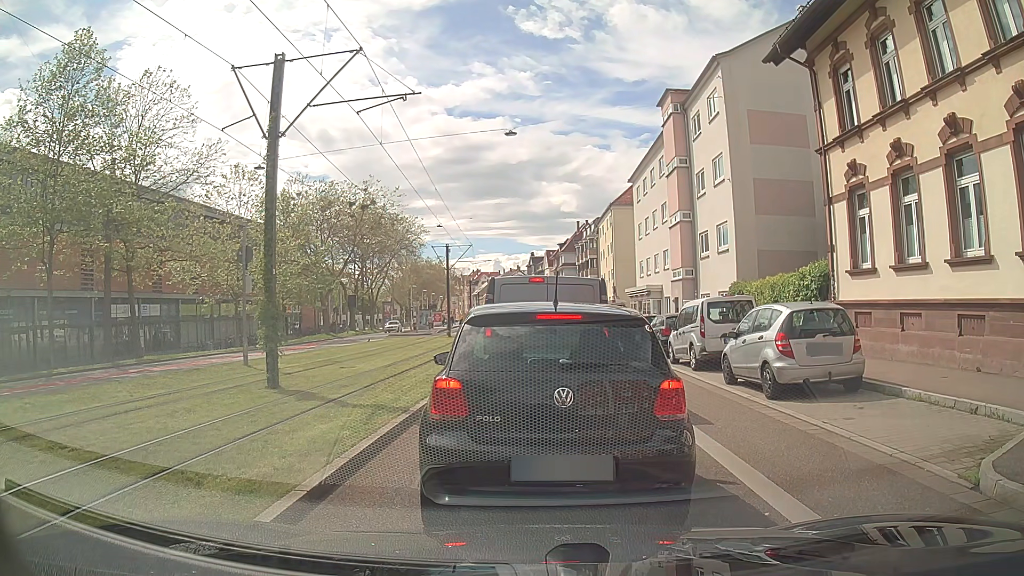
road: secondary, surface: asphalt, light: Day
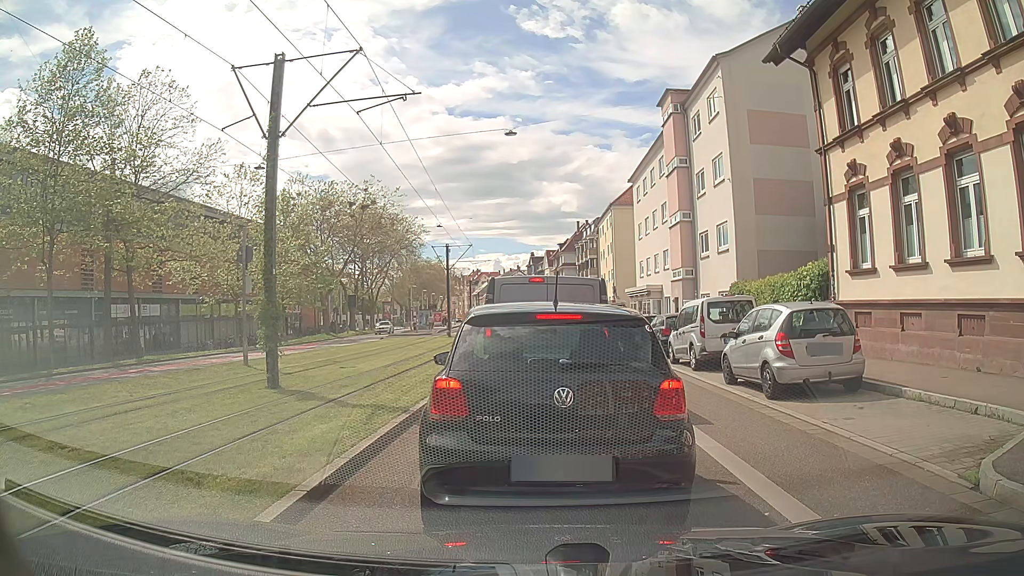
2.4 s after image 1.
(0.0, 0.0) m; 0°
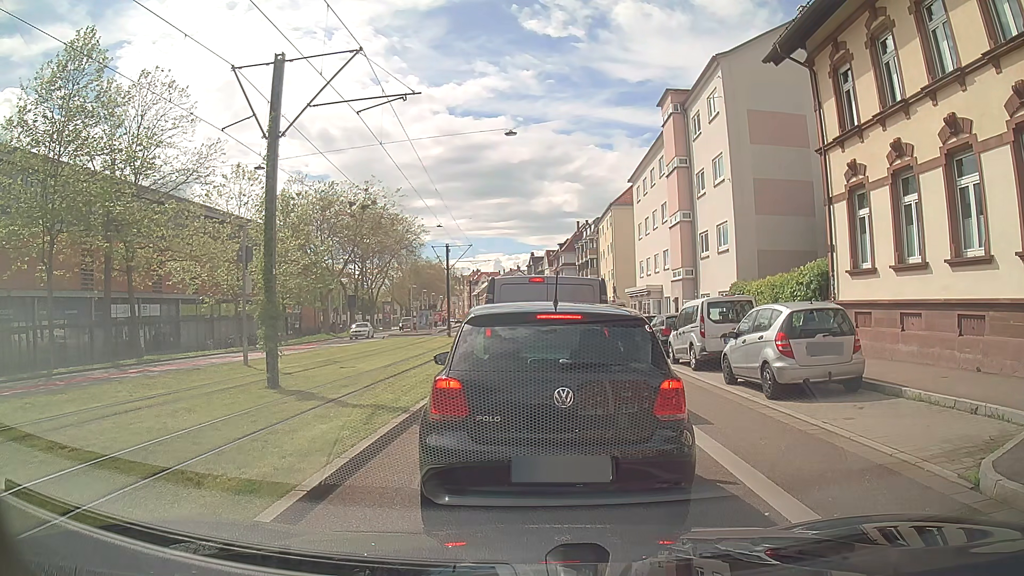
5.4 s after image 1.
(0.0, 0.0) m; 0°
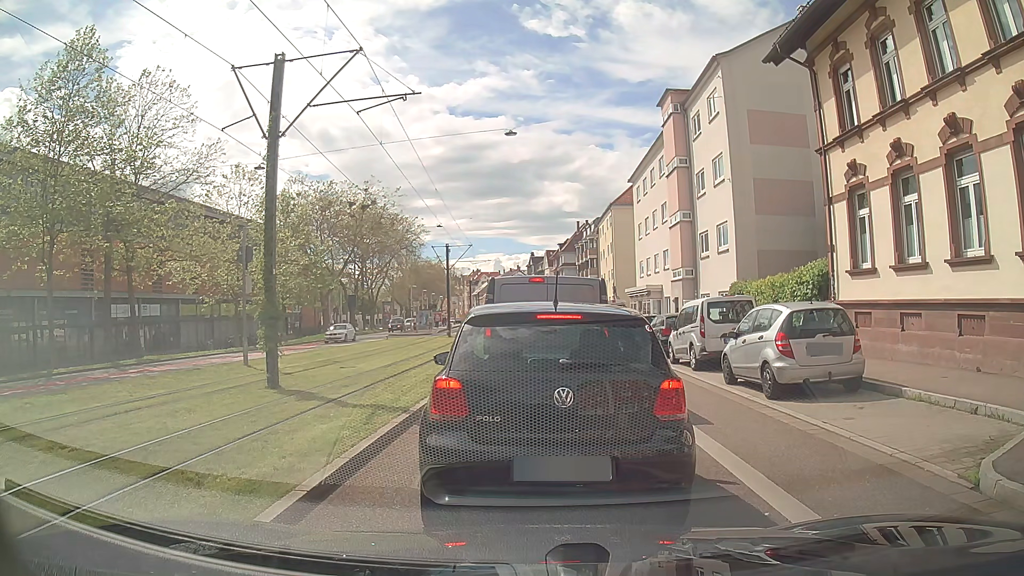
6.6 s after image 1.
(0.0, 0.0) m; 0°
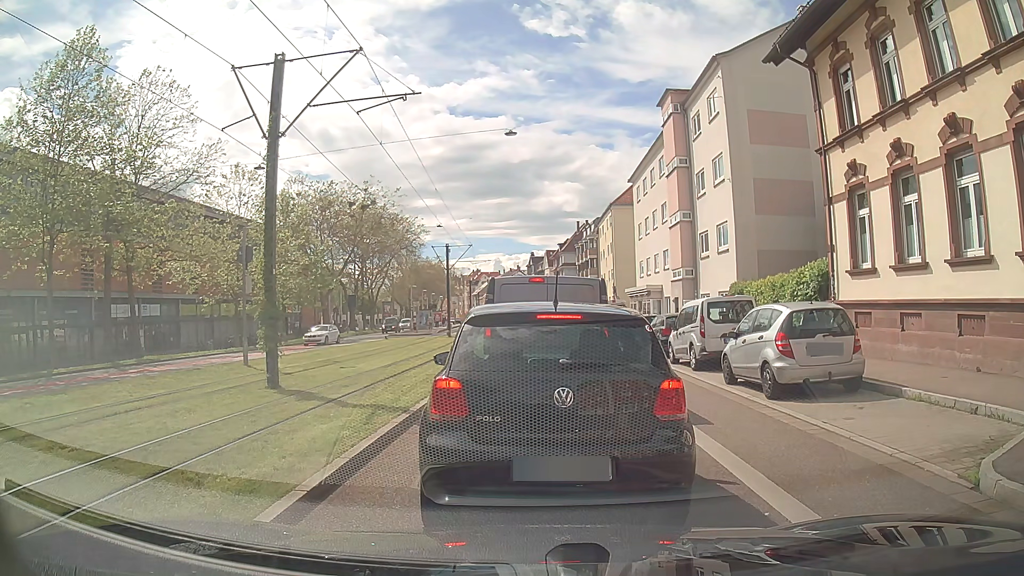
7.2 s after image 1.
(0.0, 0.0) m; 0°
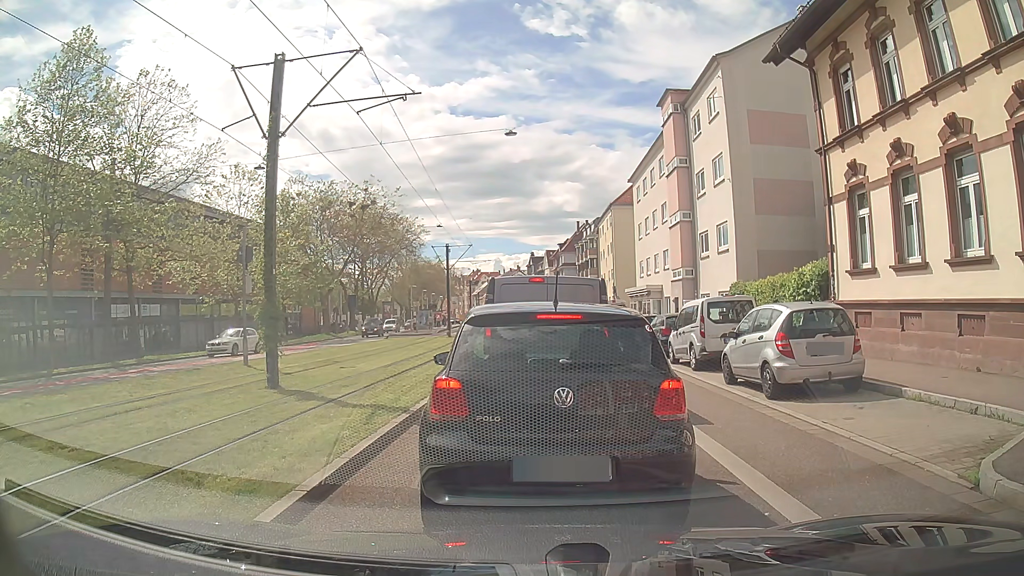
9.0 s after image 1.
(0.0, 0.0) m; 0°
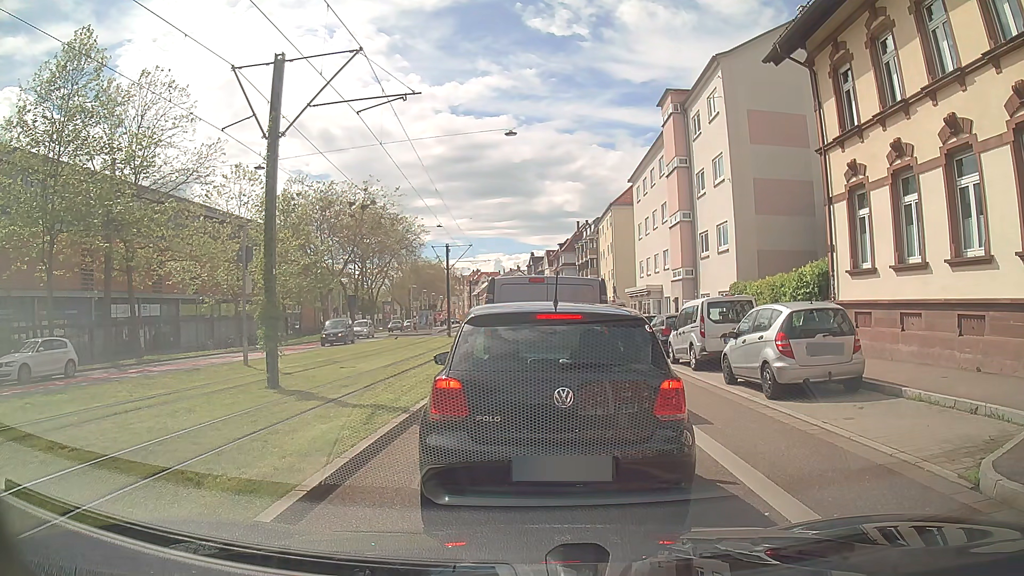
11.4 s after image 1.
(0.0, 0.0) m; 0°
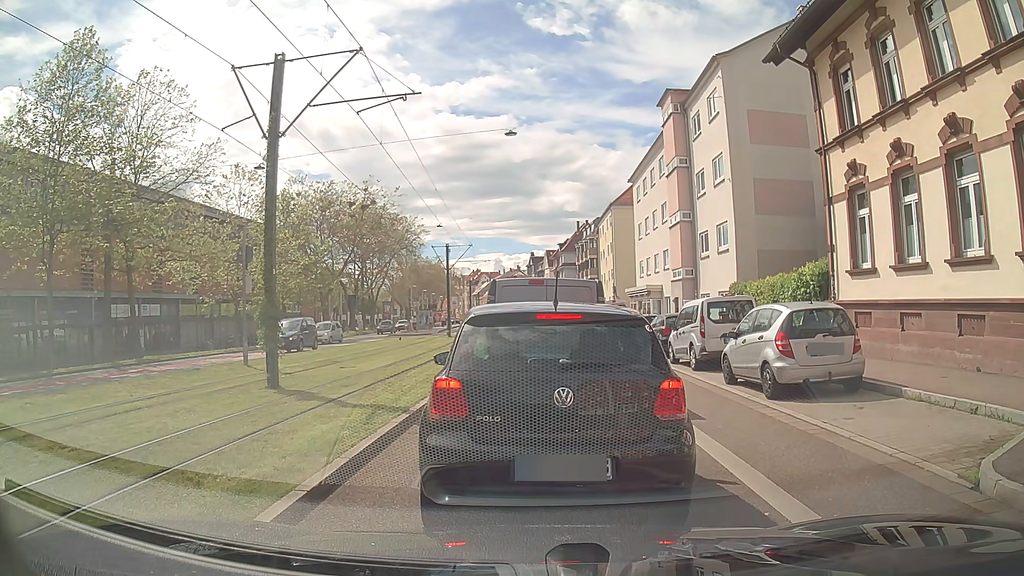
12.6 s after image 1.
(0.0, 0.0) m; 0°
(0, +10) (-1, +20) (-1, +30) (-1, +40) (-1, +50) (-1, +60) (-2, +70) (-2, +80) (-3, +90) (-3, +100) m
